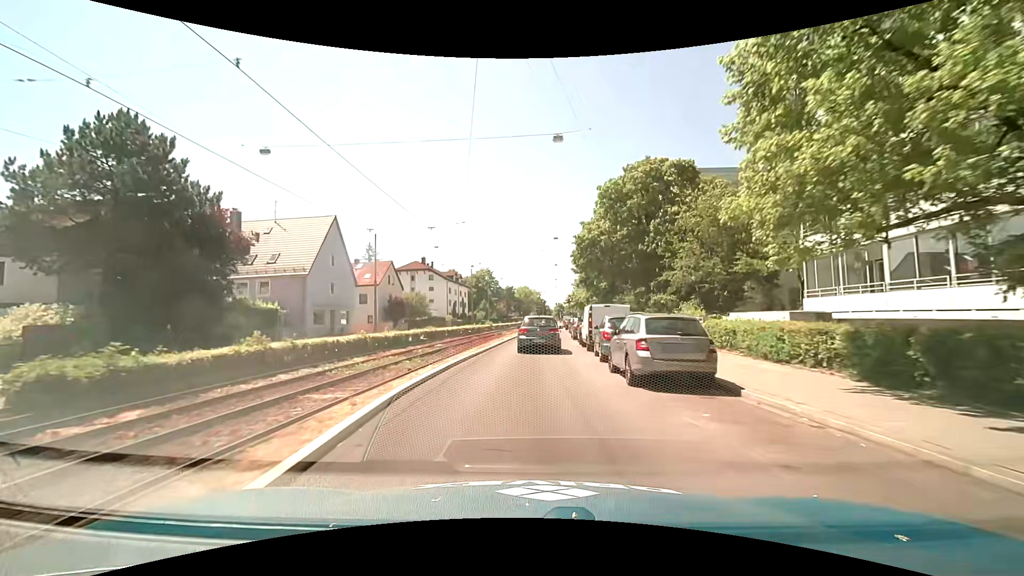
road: tertiary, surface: asphalt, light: Day
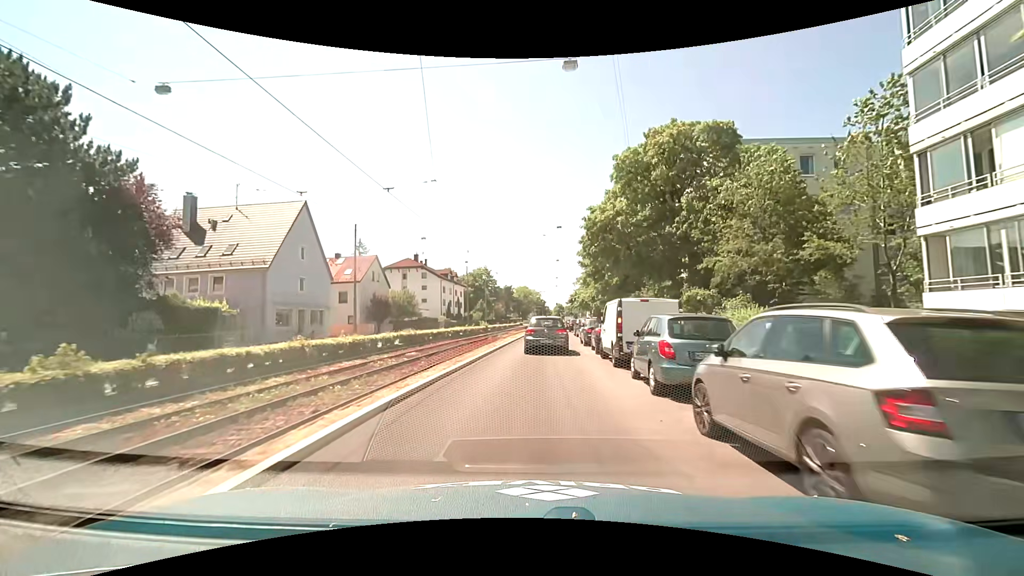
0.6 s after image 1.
(0.0, +6.8) m; 0°
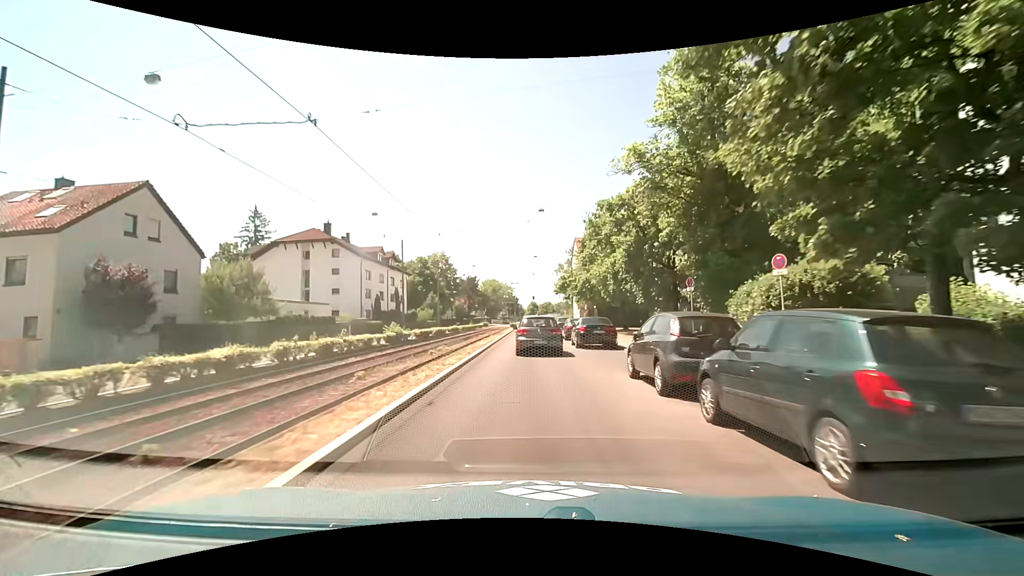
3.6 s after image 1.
(+1.0, +33.5) m; +3°
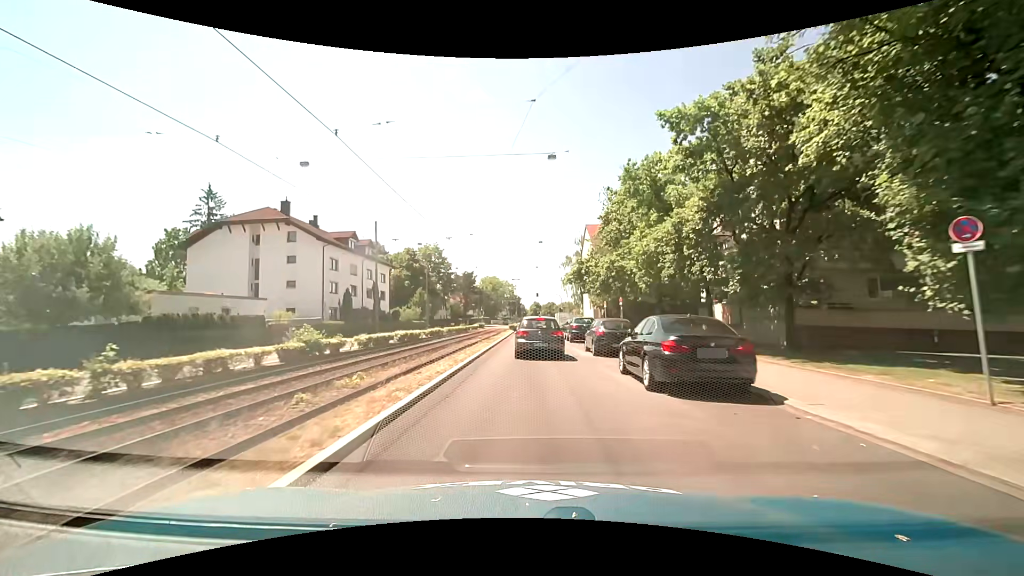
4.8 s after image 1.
(0.0, +13.5) m; 0°
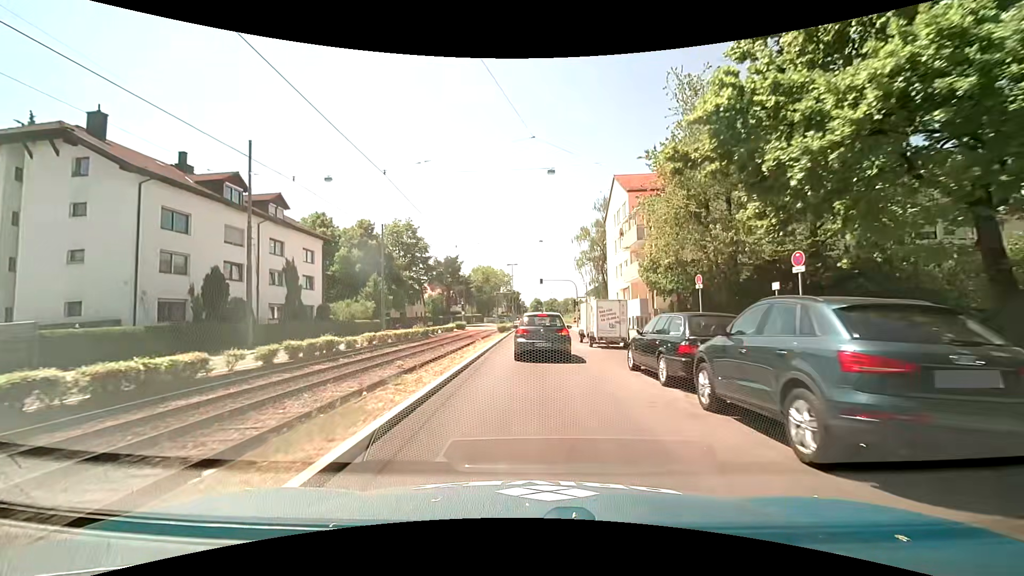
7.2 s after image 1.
(0.0, +25.7) m; 0°
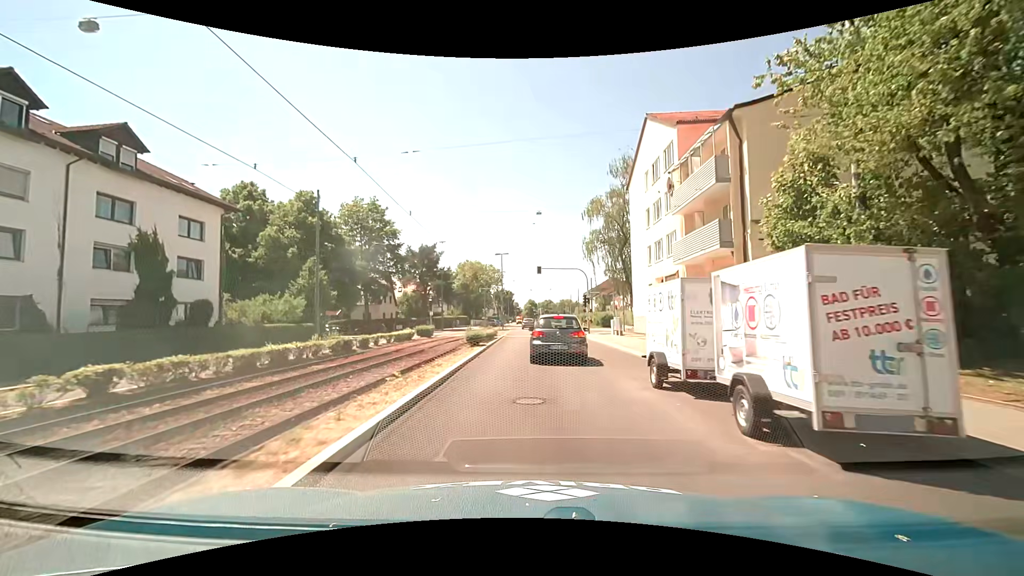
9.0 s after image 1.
(+0.1, +16.6) m; +2°
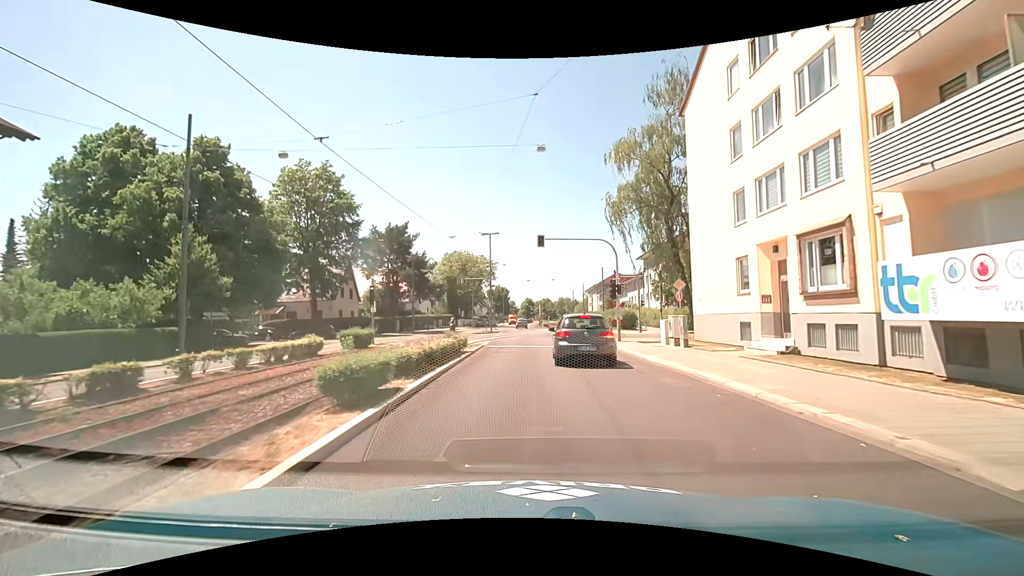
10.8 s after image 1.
(-0.3, +15.9) m; -1°
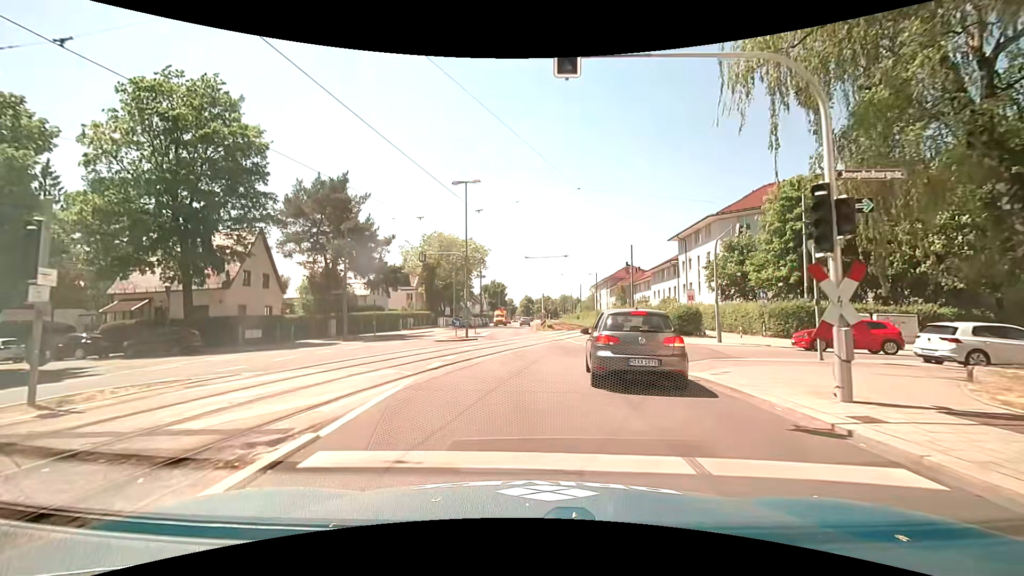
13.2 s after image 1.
(0.0, +19.6) m; 0°
(0, +10) (0, +20) (0, +30) (0, +40) (-1, +50) (-1, +60) (-1, +70) (-1, +80) (-1, +90) (-1, +100) m
